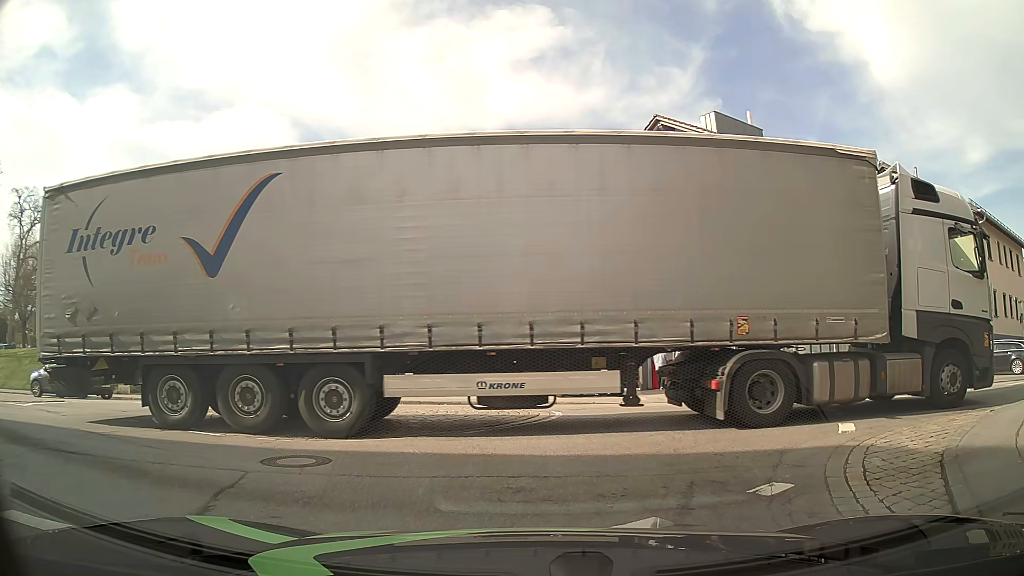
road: unclassified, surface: asphalt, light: Day
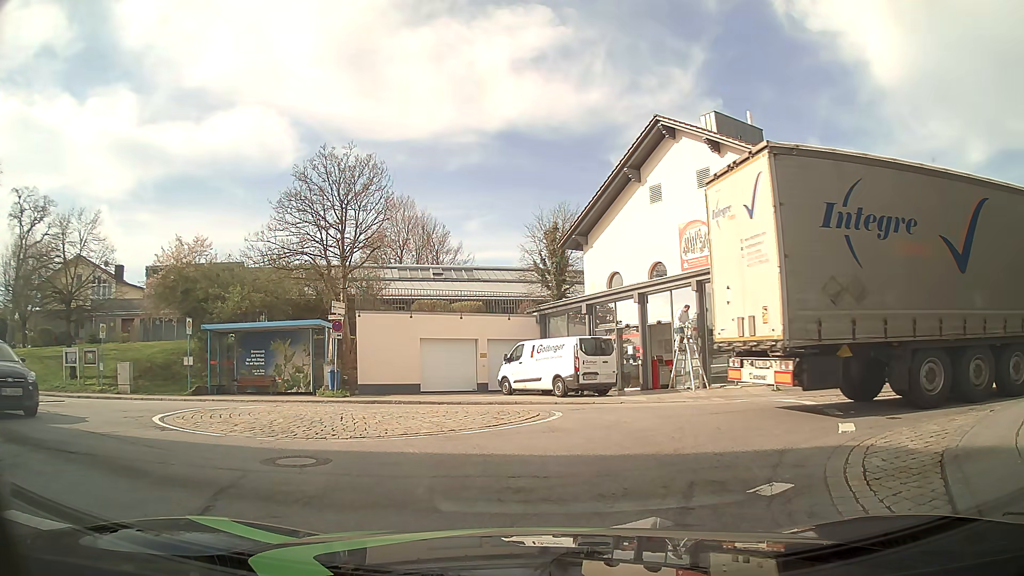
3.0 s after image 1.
(0.0, 0.0) m; 0°
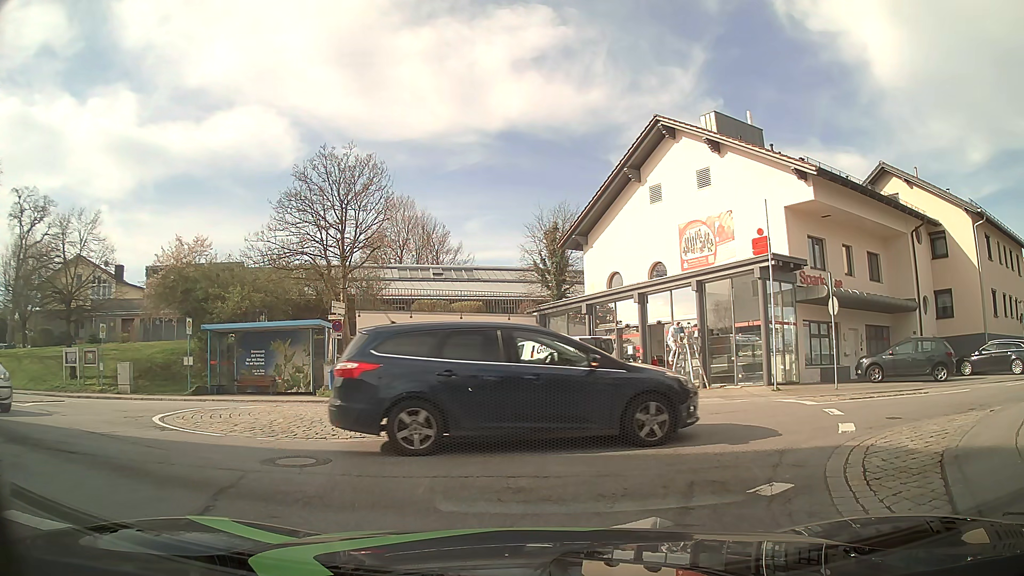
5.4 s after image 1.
(0.0, 0.0) m; 0°
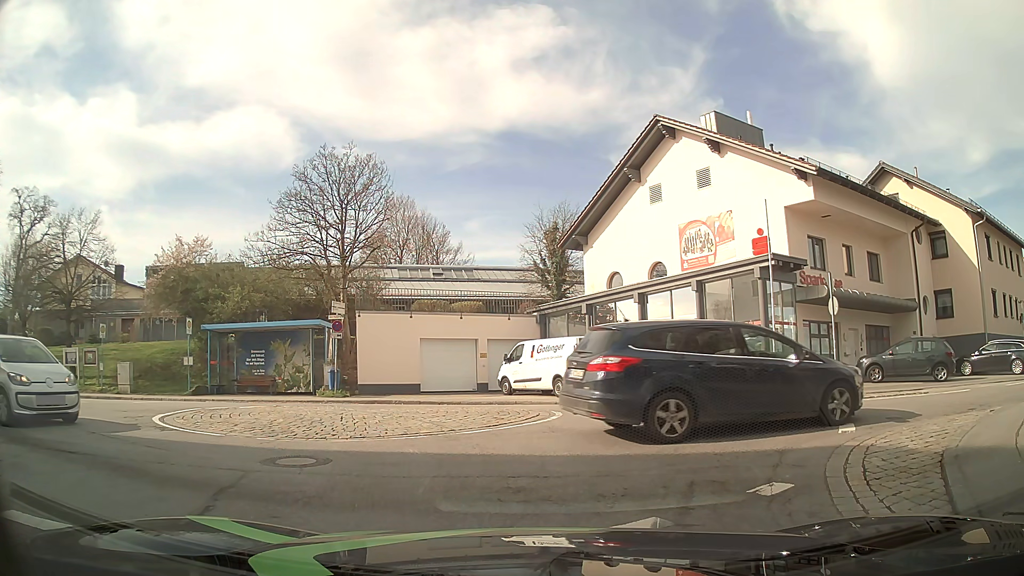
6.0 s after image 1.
(0.0, 0.0) m; 0°
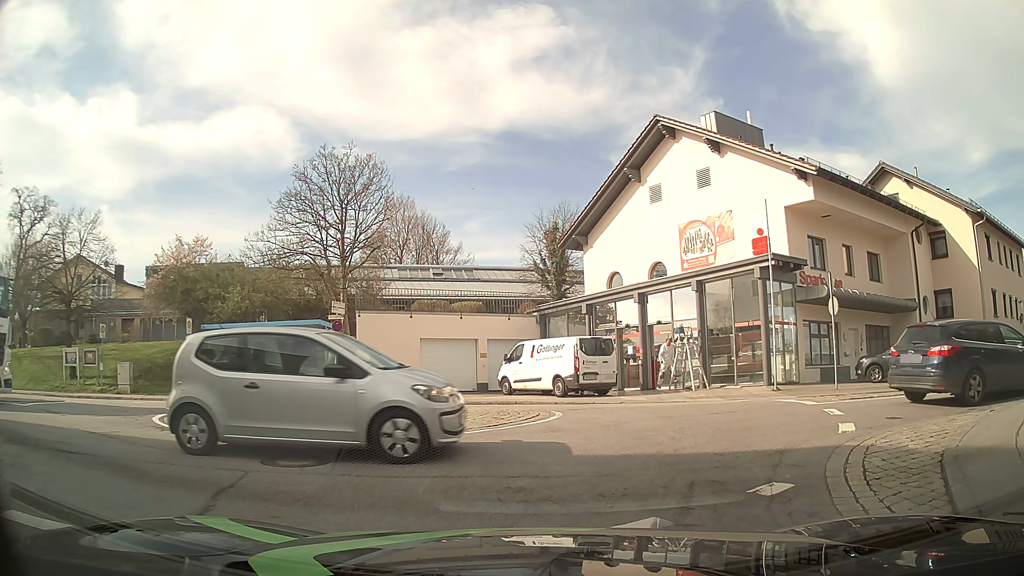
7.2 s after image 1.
(0.0, 0.0) m; 0°
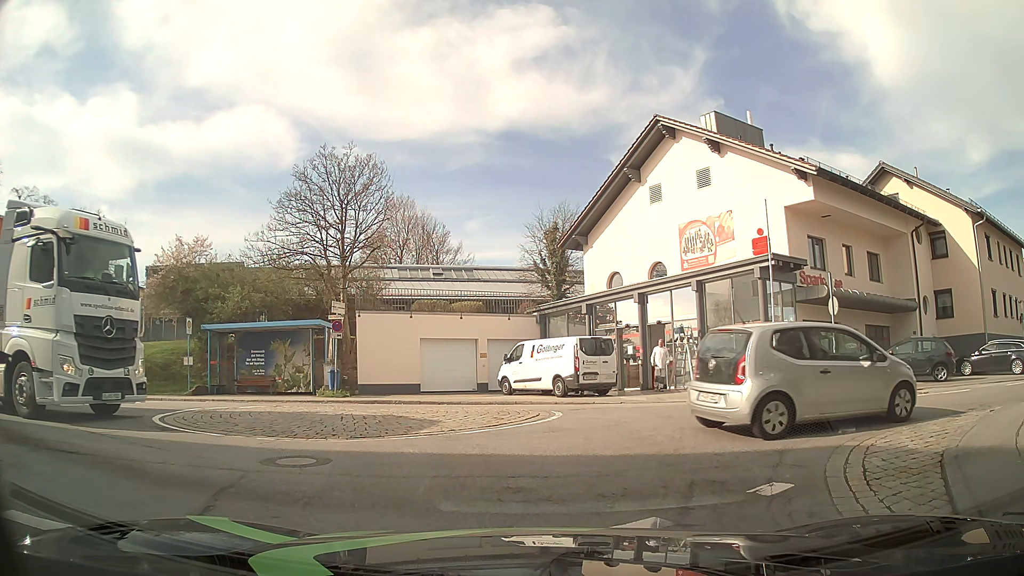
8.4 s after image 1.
(0.0, 0.0) m; 0°
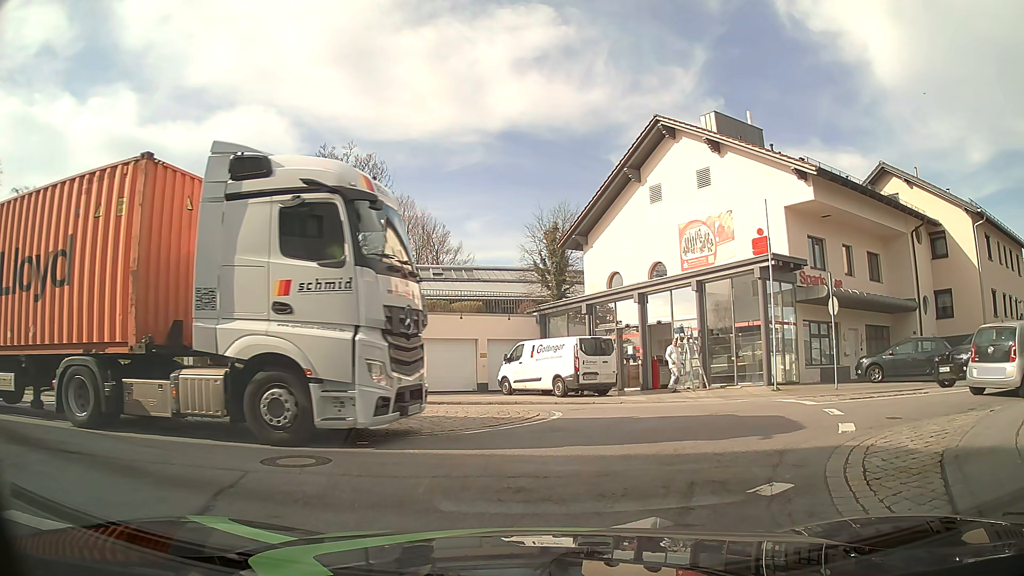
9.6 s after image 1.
(0.0, 0.0) m; 0°
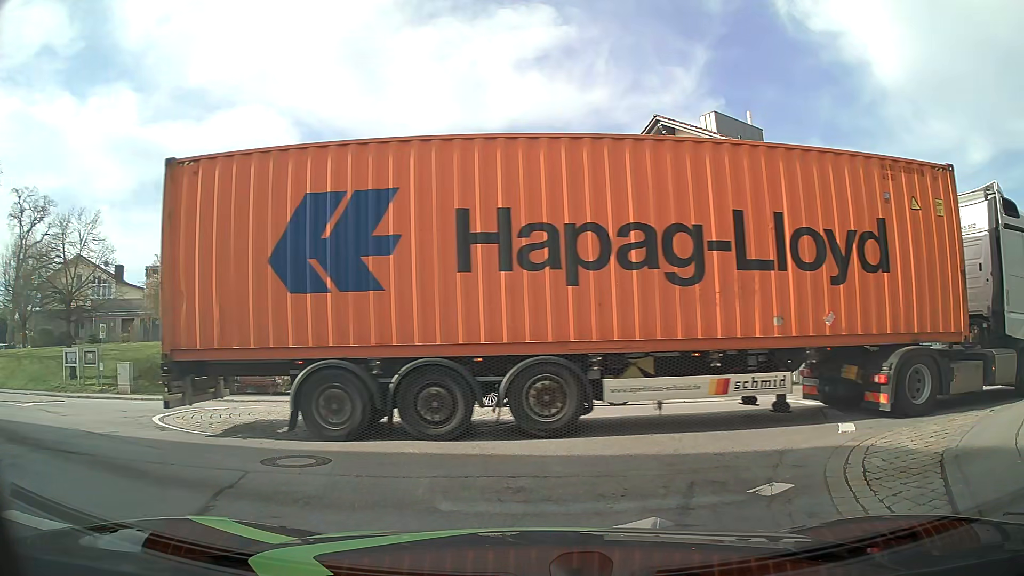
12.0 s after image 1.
(0.0, 0.0) m; 0°
